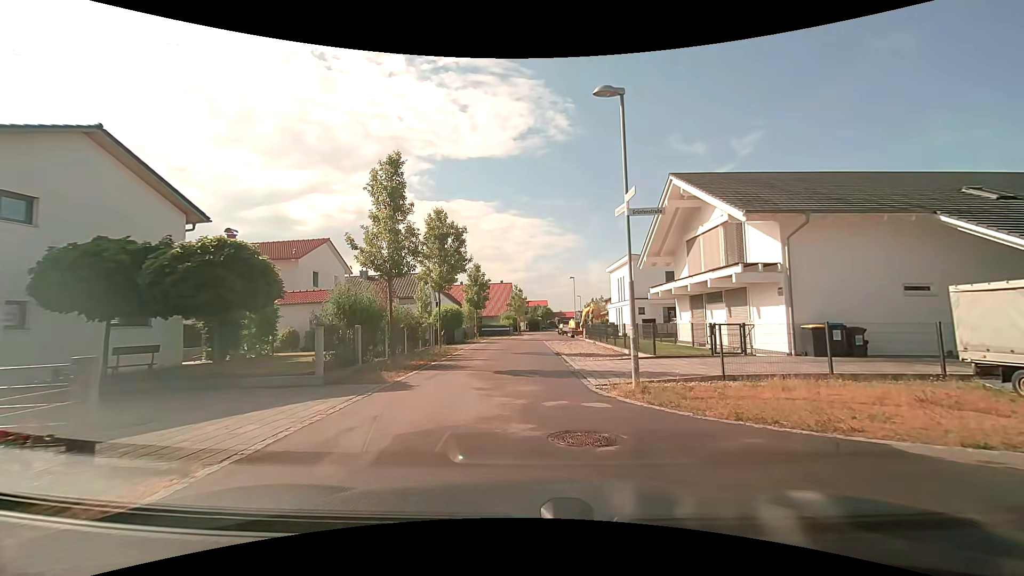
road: residential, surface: asphalt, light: Day
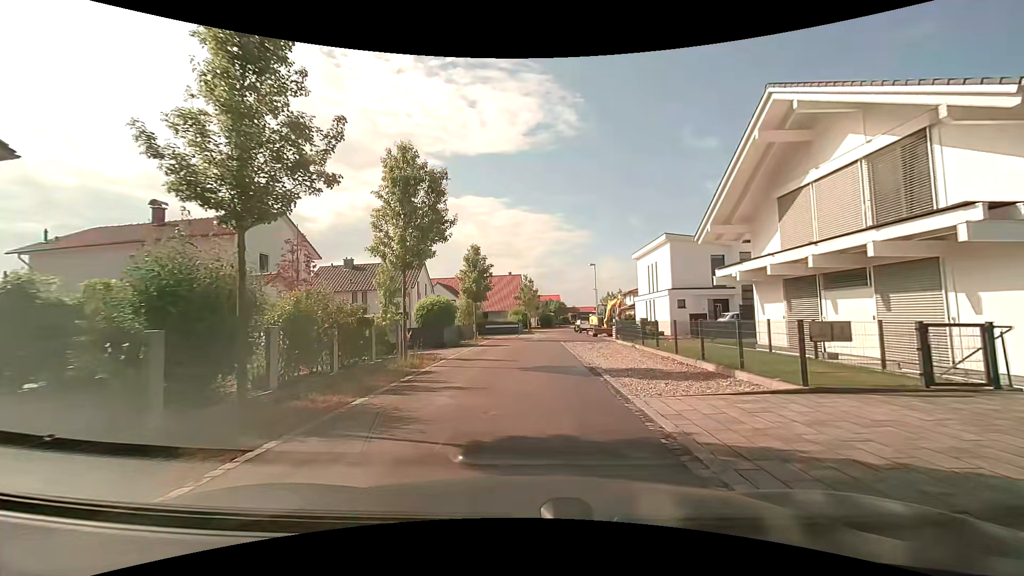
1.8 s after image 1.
(-0.1, +8.4) m; -1°
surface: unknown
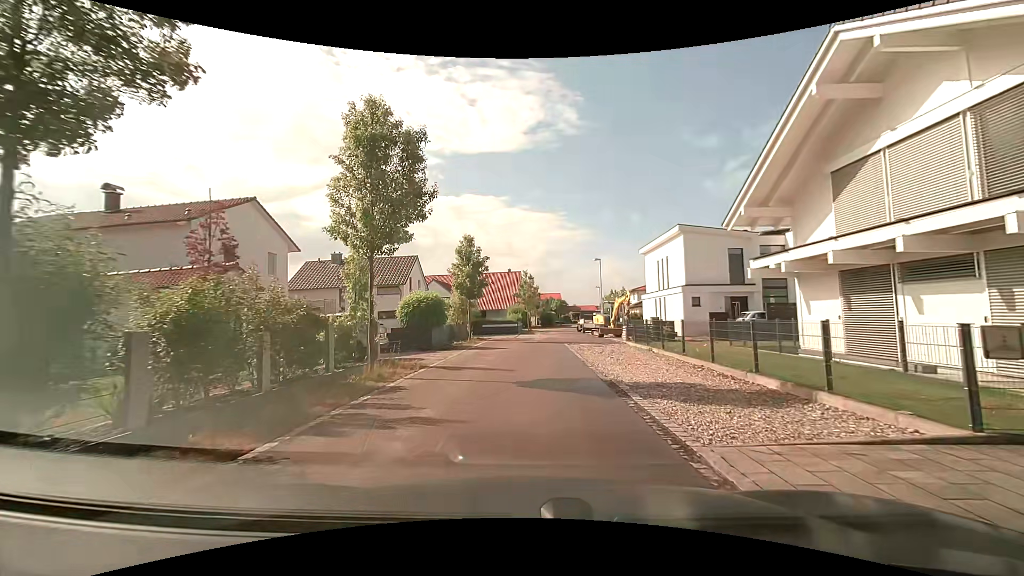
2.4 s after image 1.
(0.0, +3.1) m; 0°
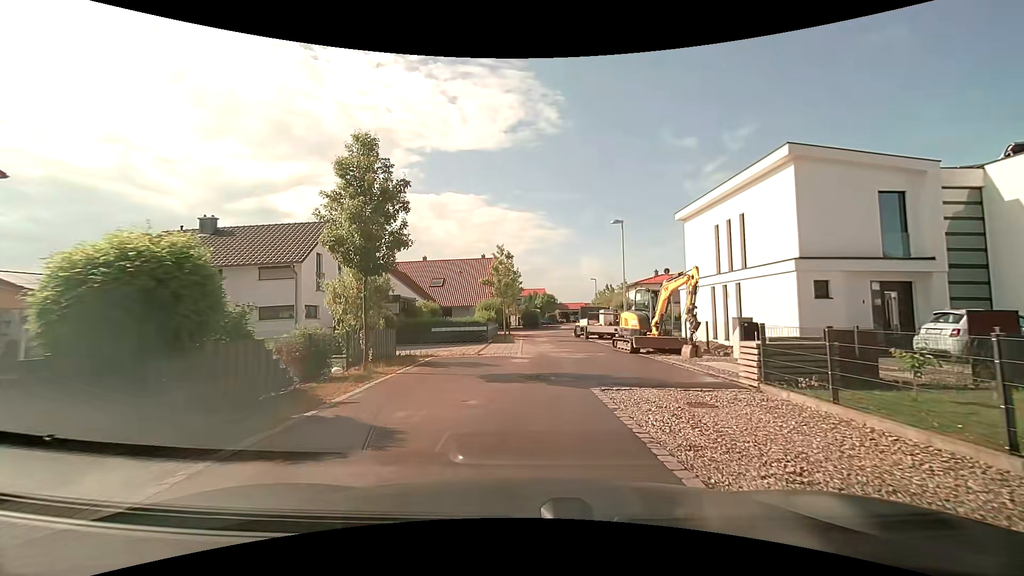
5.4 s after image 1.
(+0.2, +15.9) m; +2°
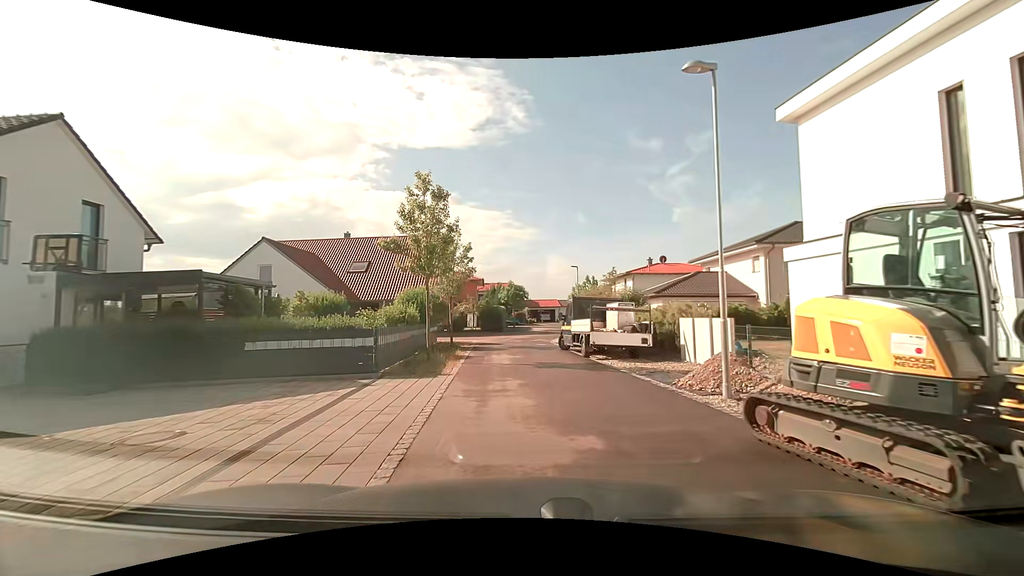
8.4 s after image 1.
(+0.6, +15.5) m; +4°
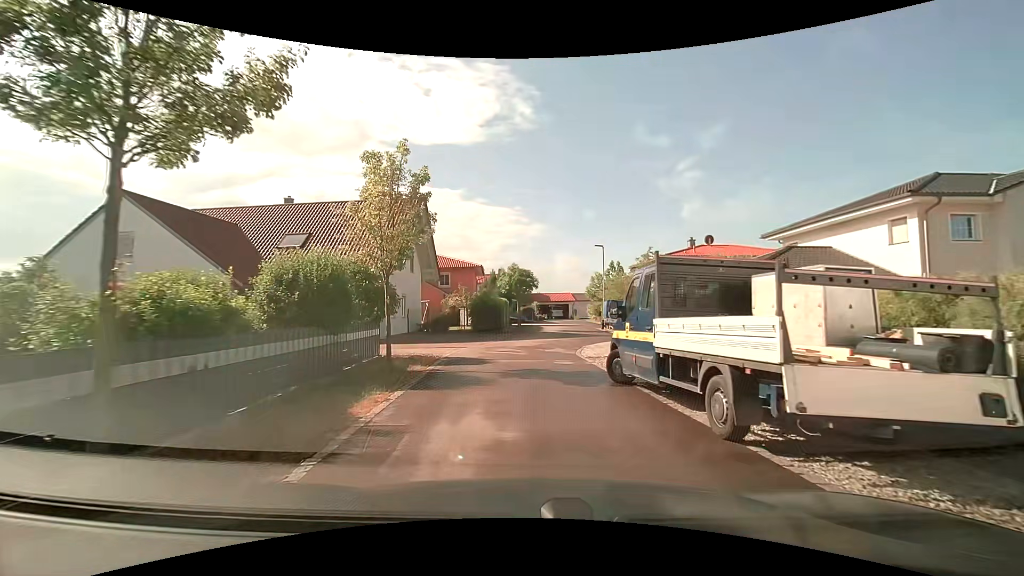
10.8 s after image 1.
(0.0, +12.1) m; -1°
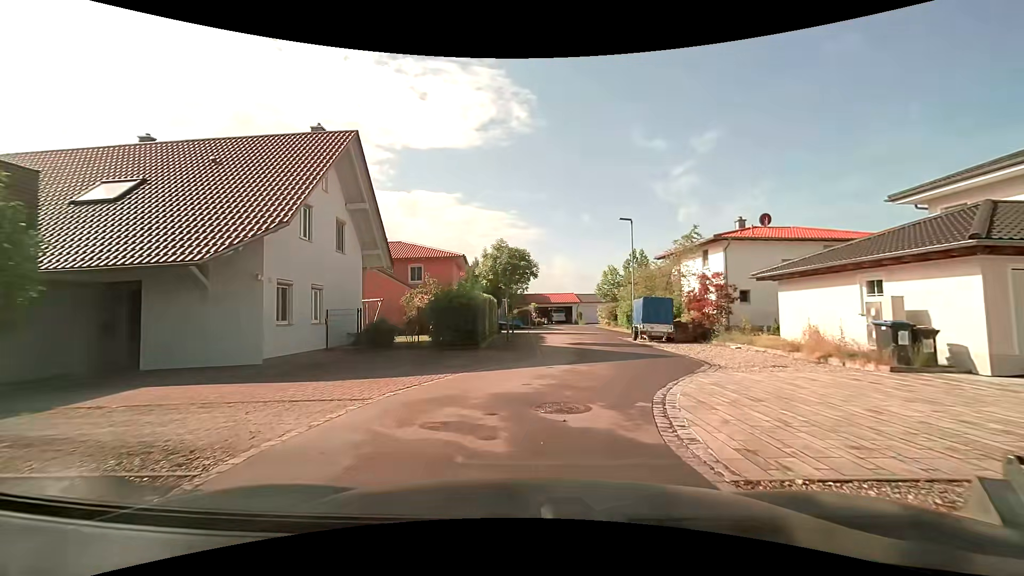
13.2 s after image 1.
(+0.2, +11.6) m; +1°
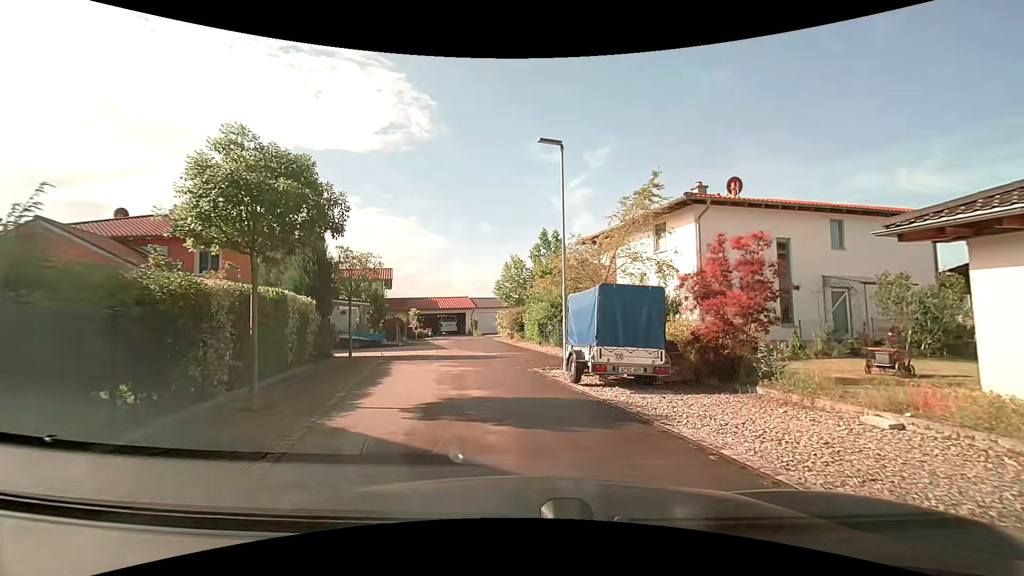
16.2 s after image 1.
(+1.3, +13.1) m; +11°
